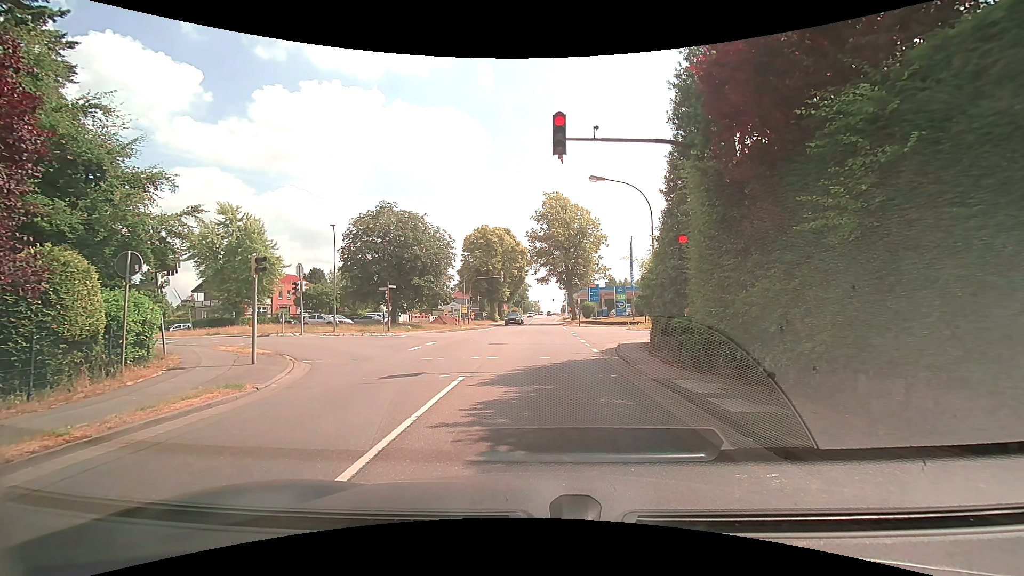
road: secondary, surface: asphalt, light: Day
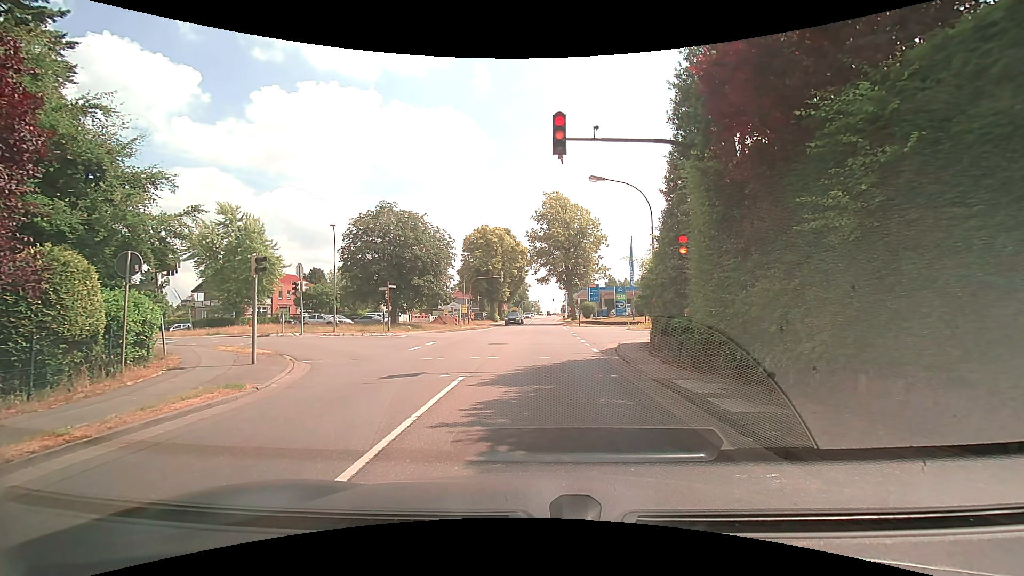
(0.0, 0.0) m; 0°
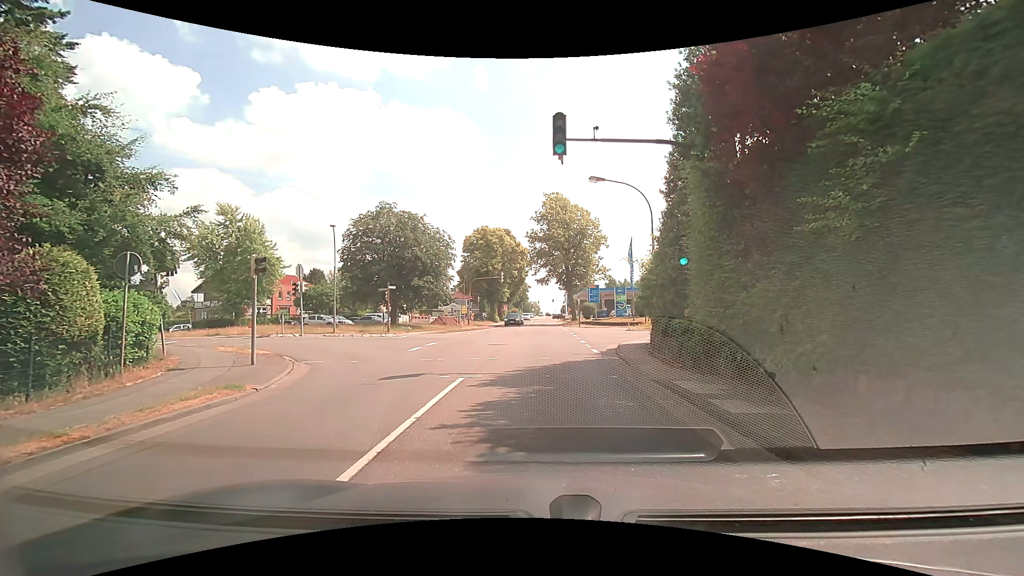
(0.0, 0.0) m; 0°
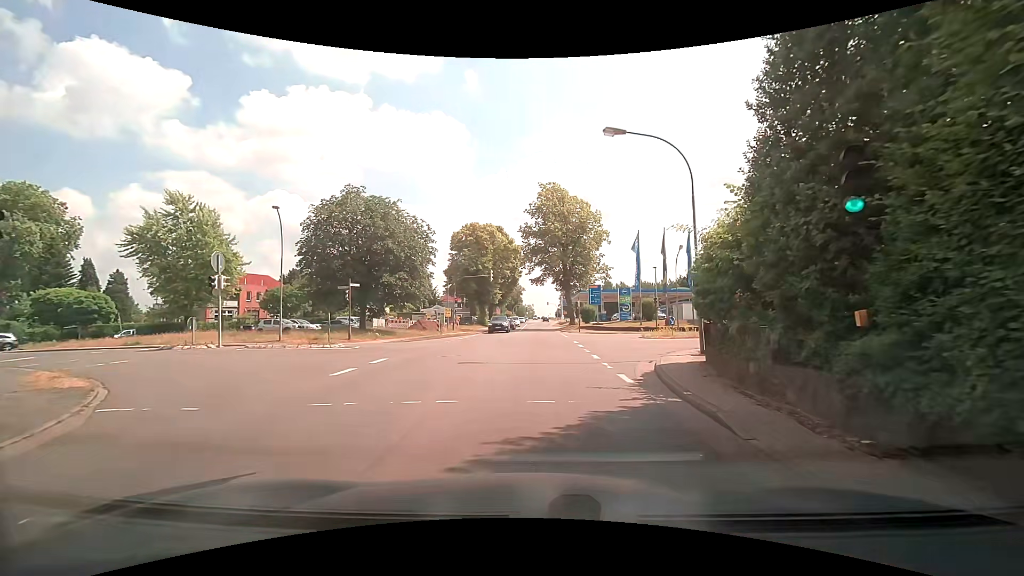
(+0.2, +7.7) m; +2°
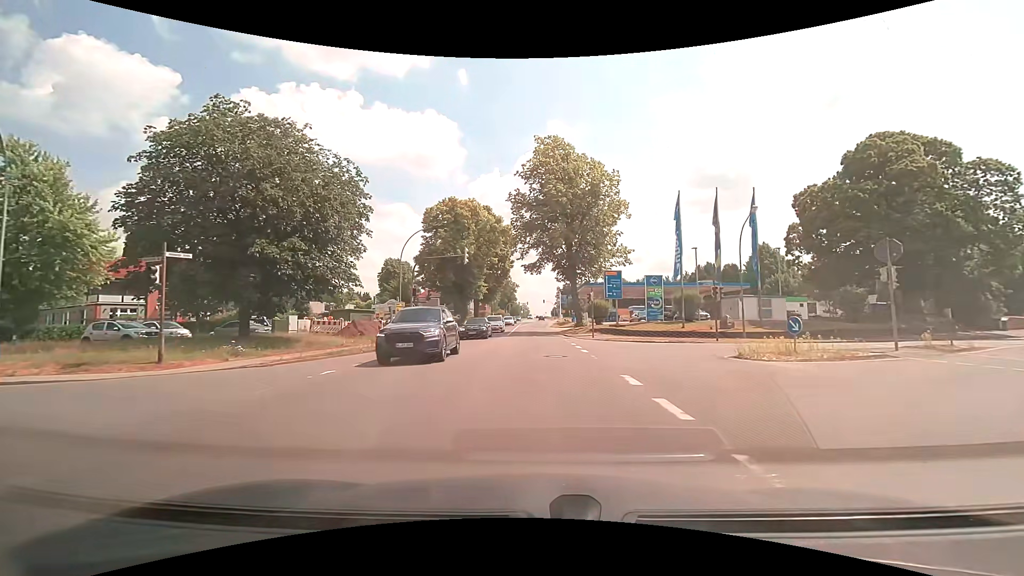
(+0.1, +16.5) m; +1°
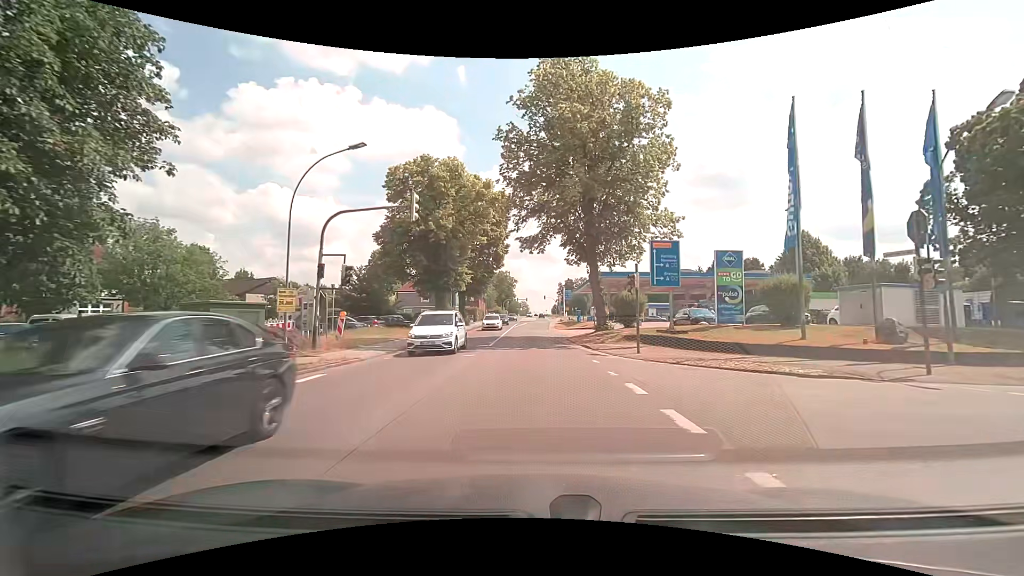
(0.0, +15.6) m; 0°
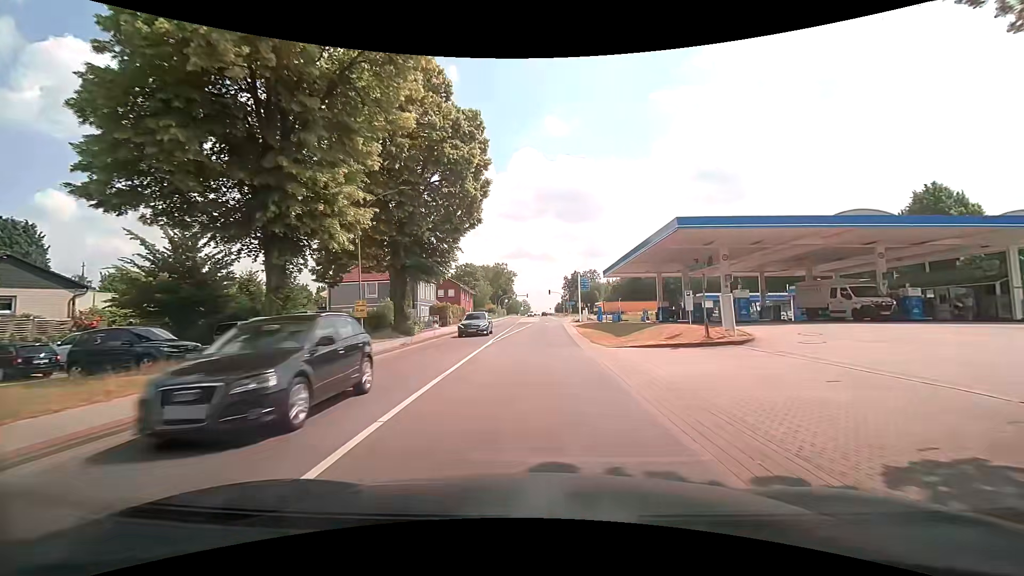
(-0.1, +30.1) m; 0°
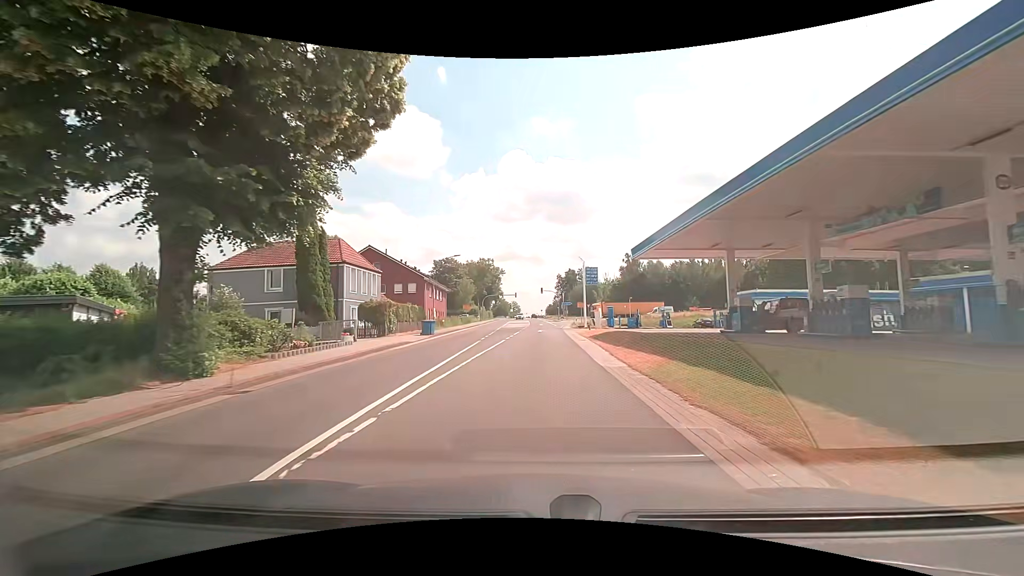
(+0.1, +19.4) m; +1°
(0, +10) (0, +20) (0, +30) (0, +40) (+1, +50) (+1, +60) (+2, +70) (+4, +80) (+7, +89) (+12, +98) m
